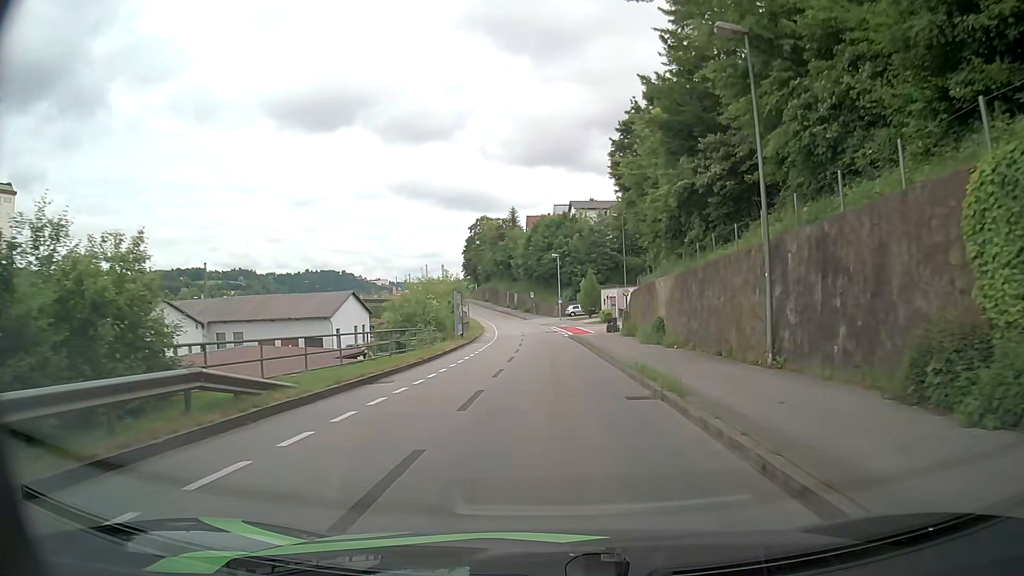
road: residential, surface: asphalt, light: Day
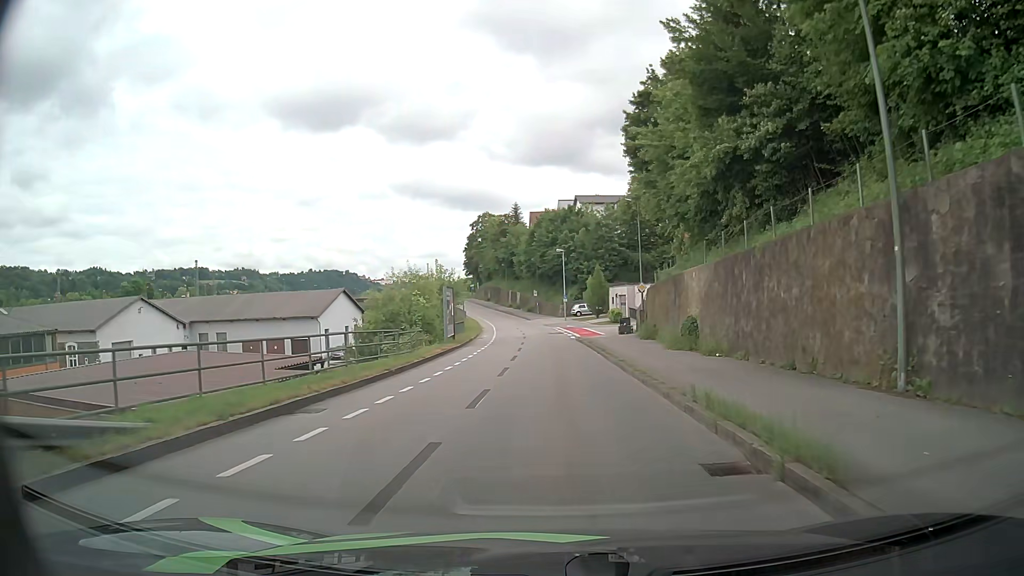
(+0.1, +5.6) m; 0°
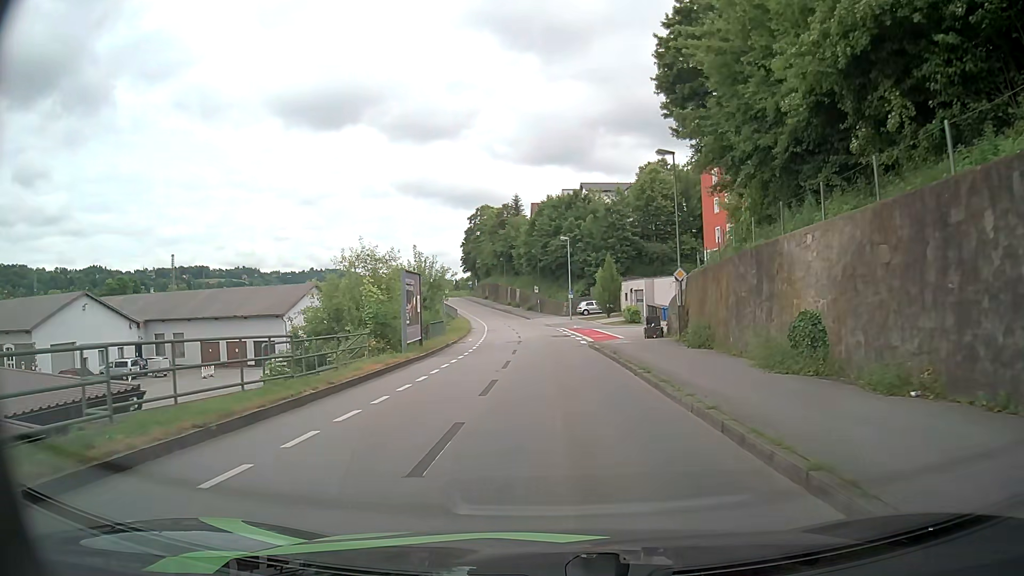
(-0.1, +10.6) m; +1°
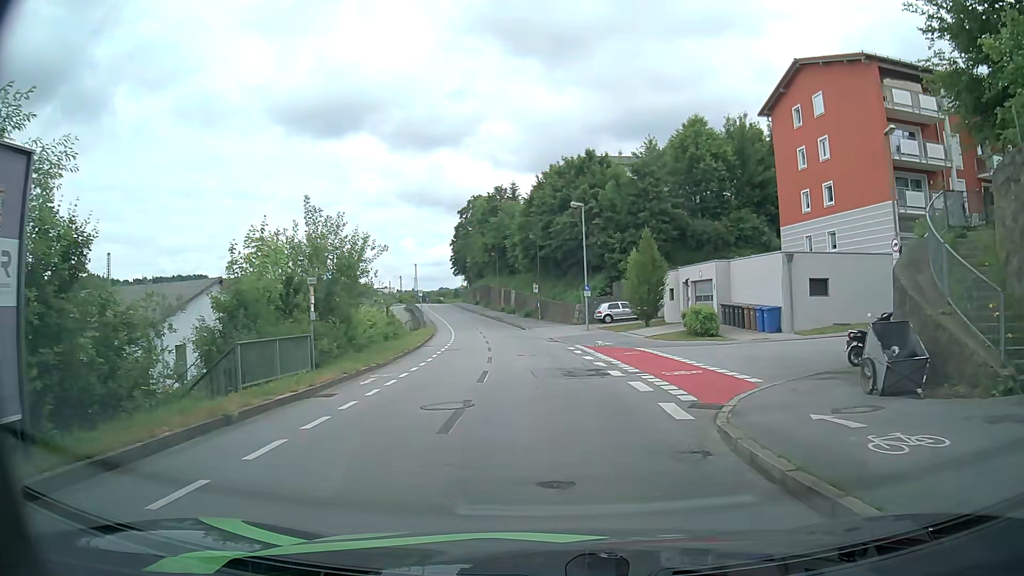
(-0.4, +22.5) m; -1°
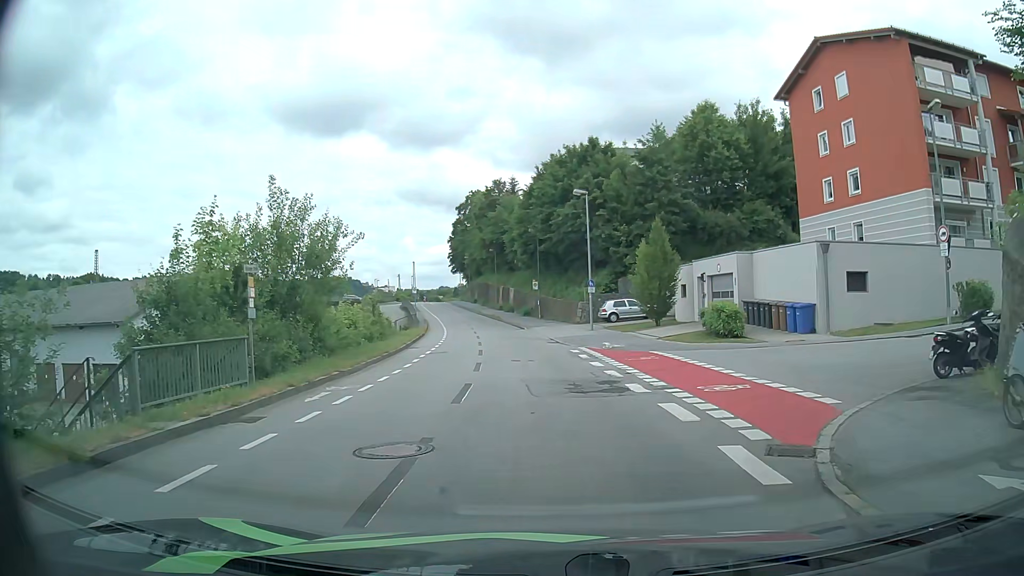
(0.0, +3.6) m; +1°
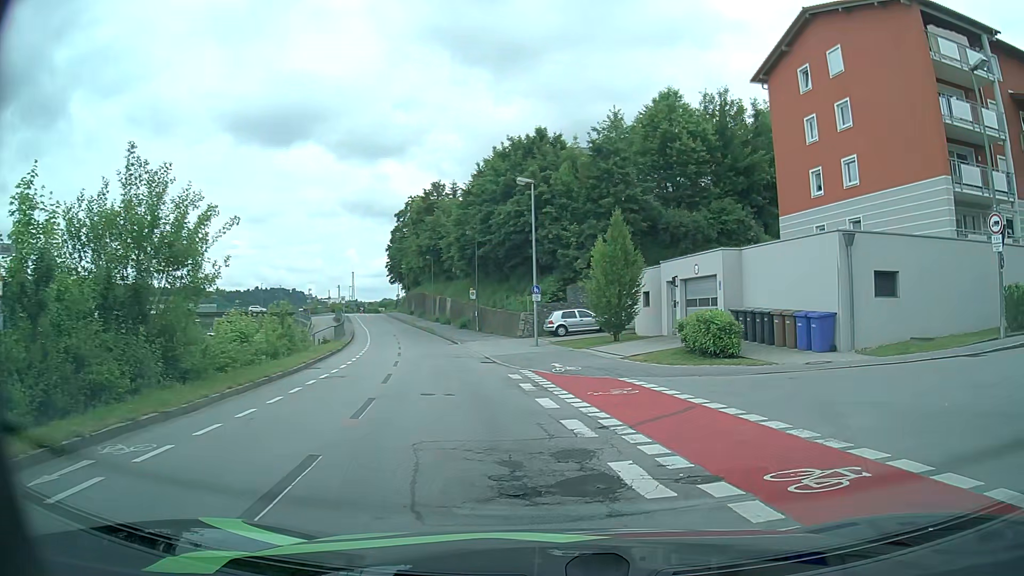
(+0.1, +6.1) m; +5°
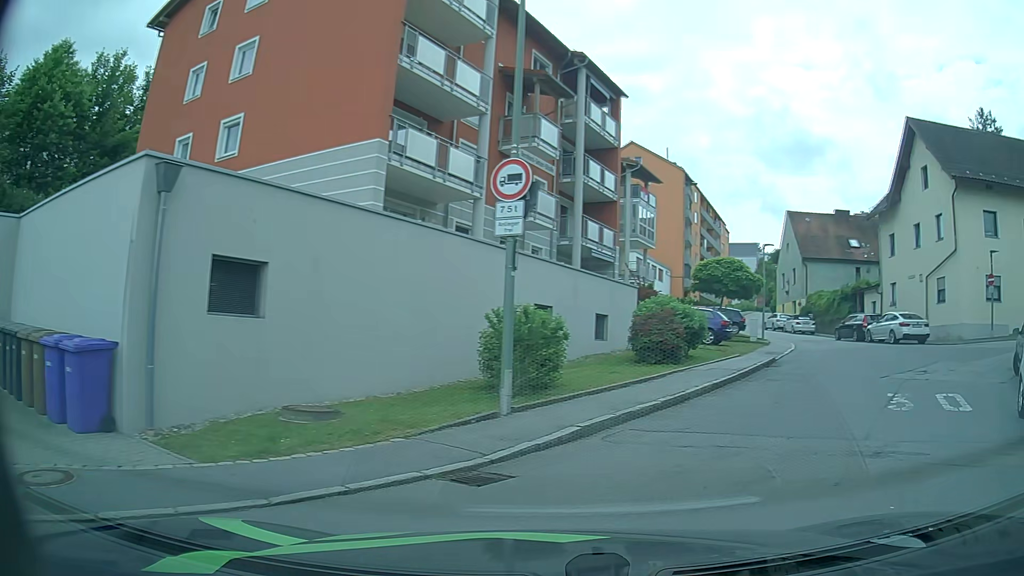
(+3.8, +9.8) m; +51°
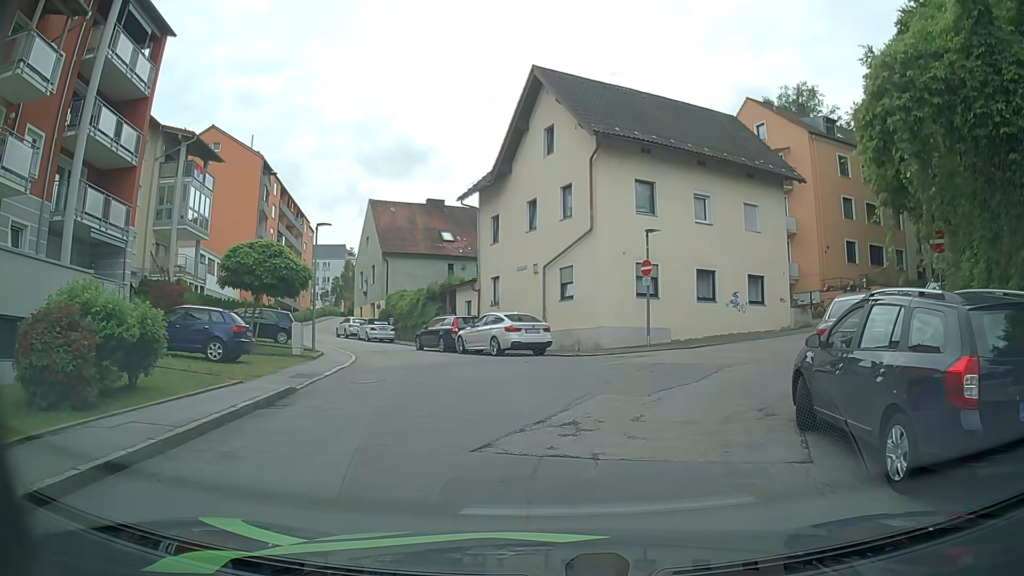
(+3.6, +8.3) m; +35°
(0, +10) (-2, +20) (-6, +29) (-10, +38) (-15, +47) (-18, +56) (-20, +66) (-21, +76) (-23, +86) (-25, +96) m
